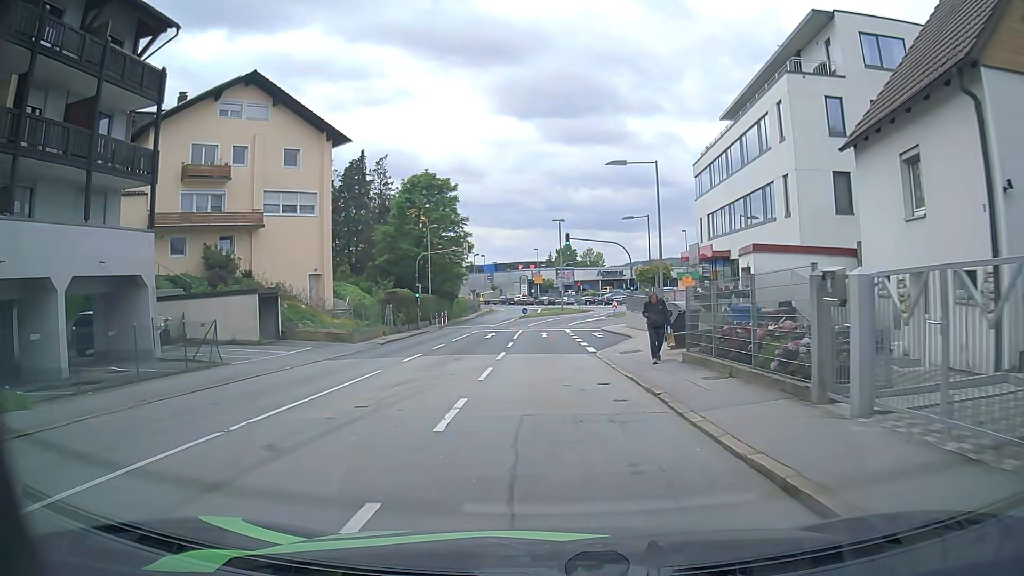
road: tertiary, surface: asphalt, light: Day
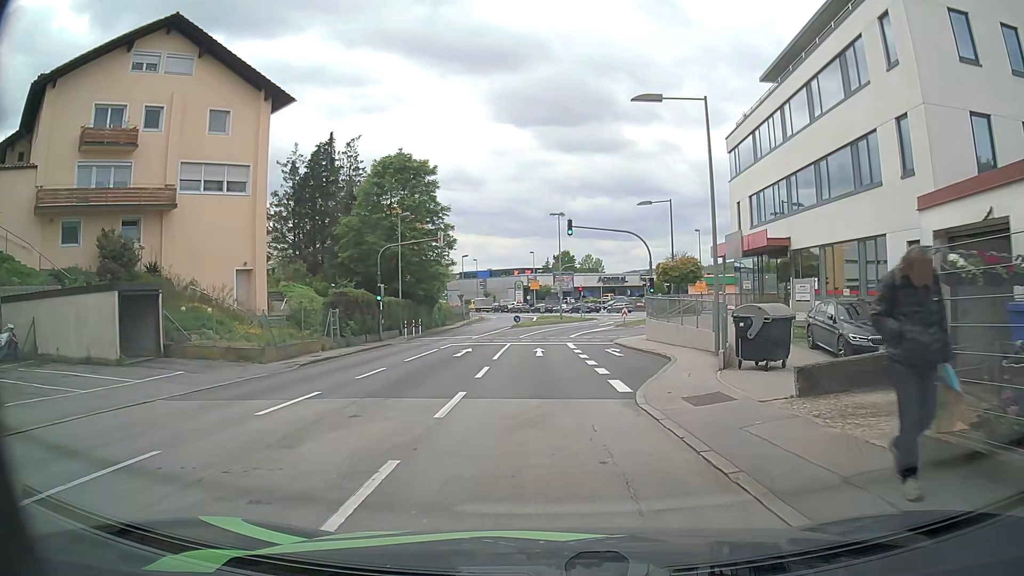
(+0.1, +10.2) m; +1°
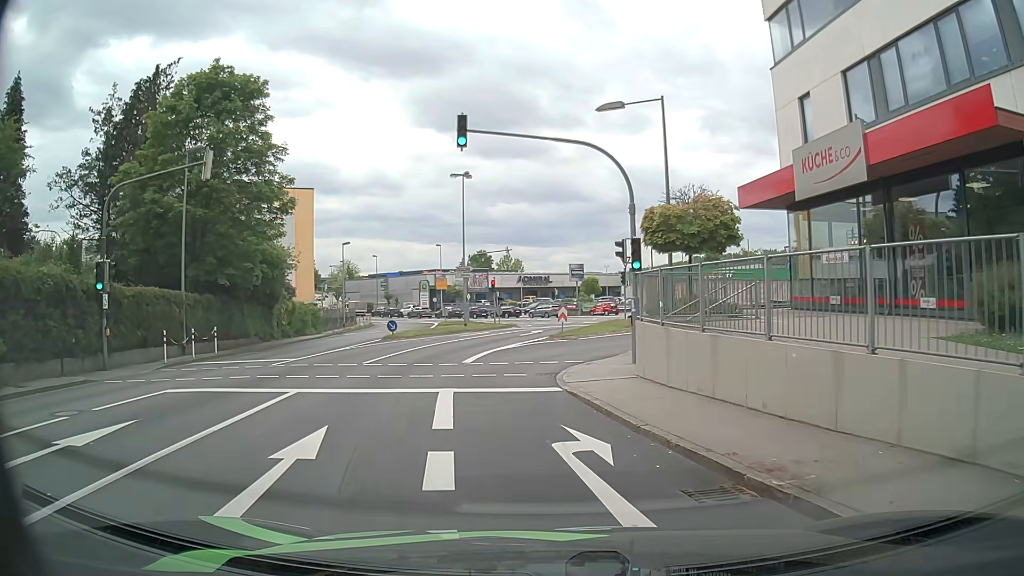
(+1.0, +19.7) m; +7°
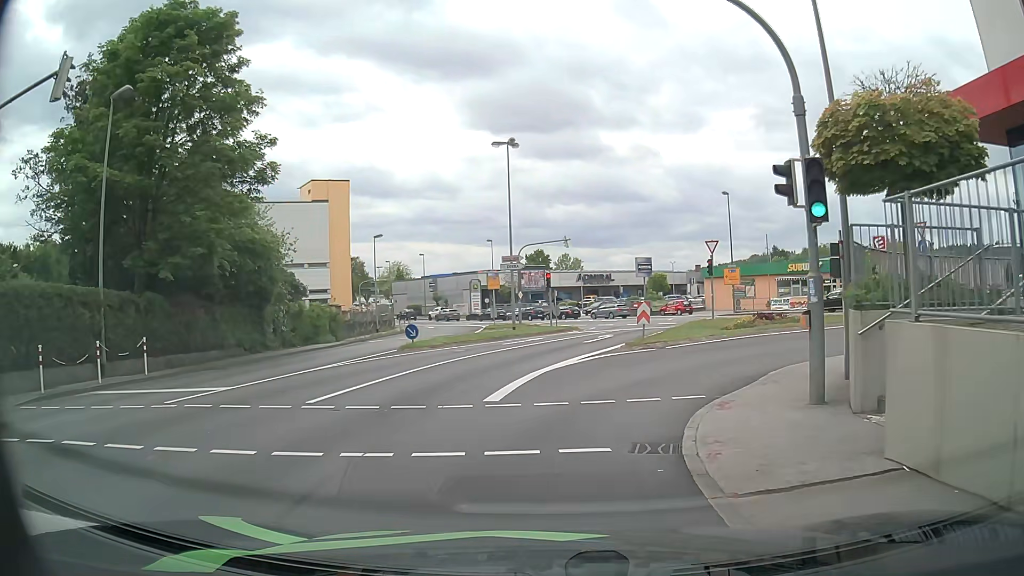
(-0.4, +8.7) m; -5°
